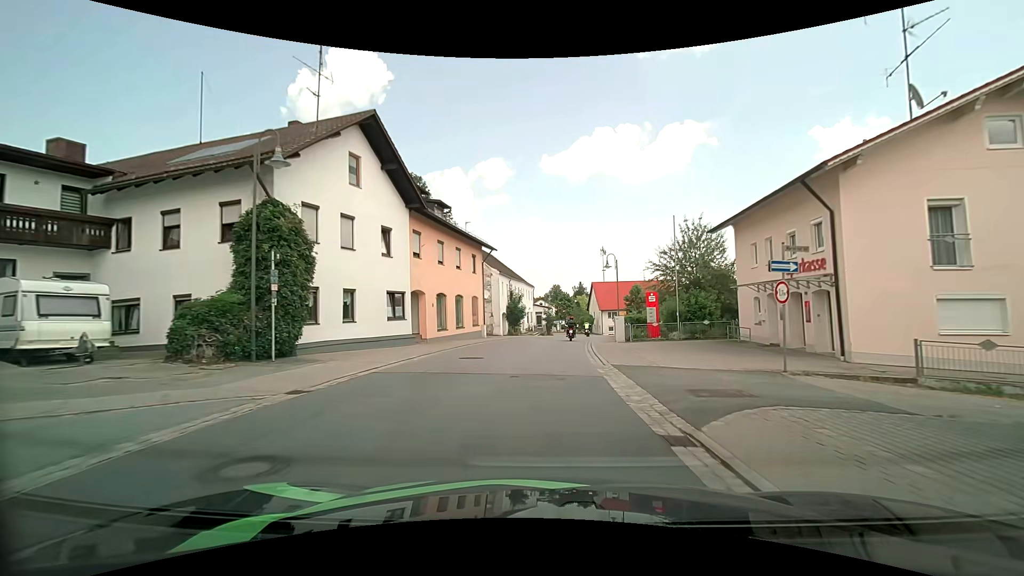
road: secondary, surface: asphalt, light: Day
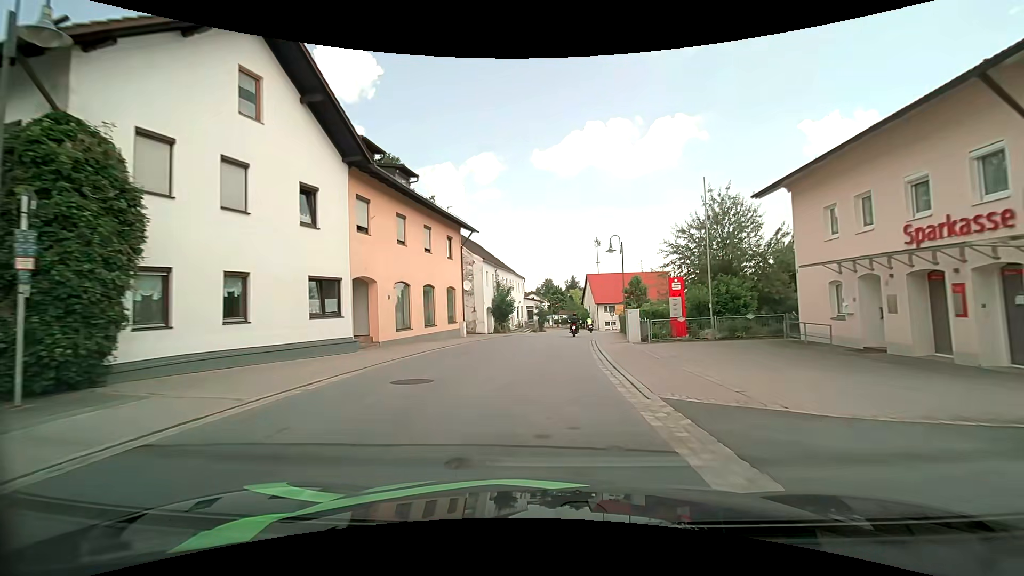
(0.0, +6.9) m; +1°
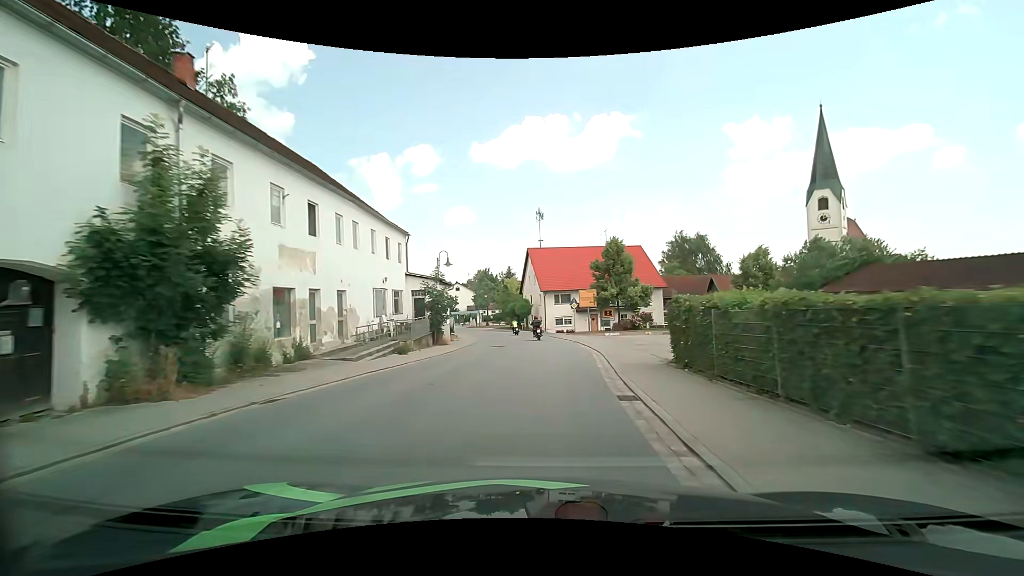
(+2.2, +34.5) m; +7°
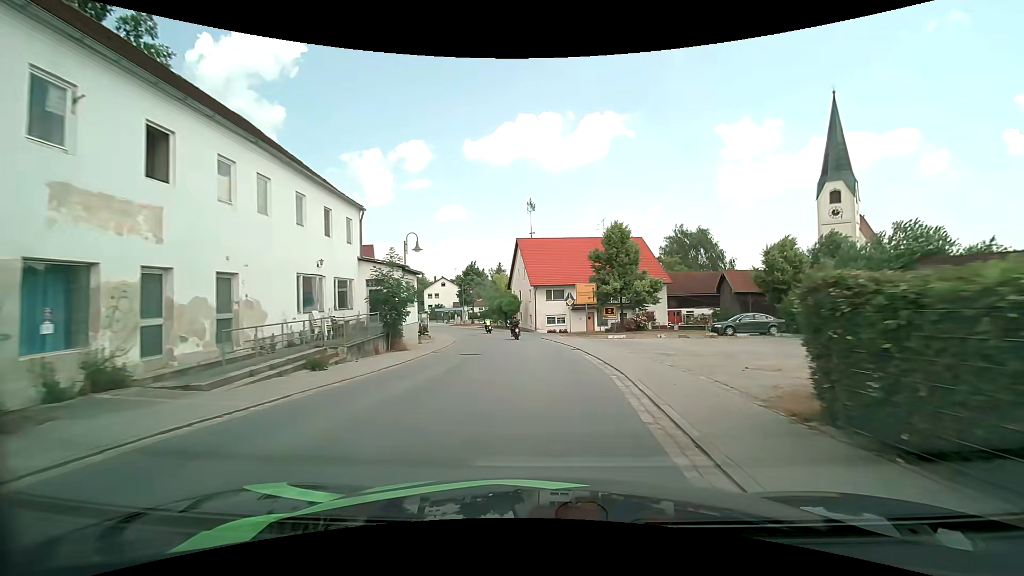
(+0.1, +7.0) m; +1°
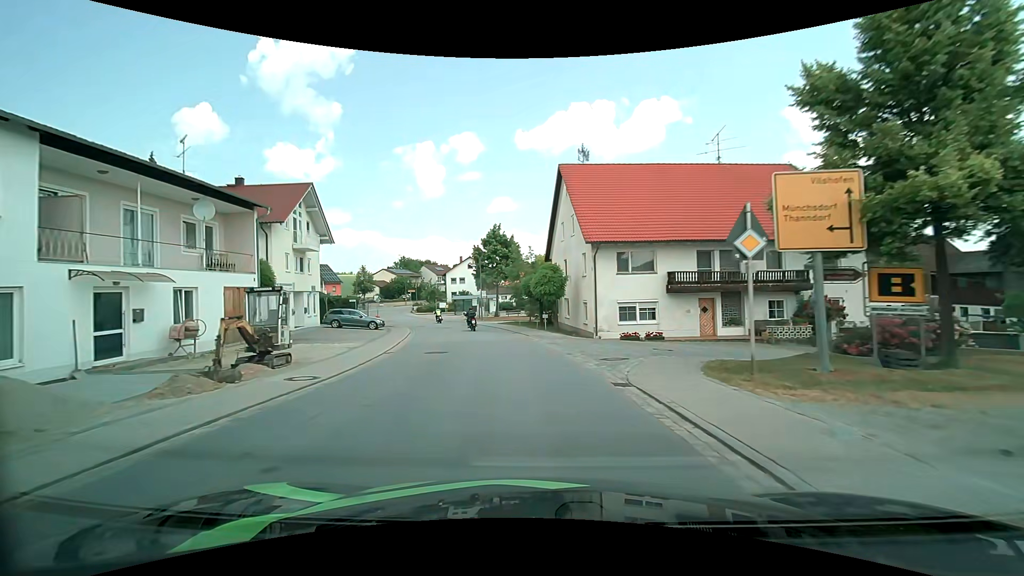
(-0.4, +27.6) m; -5°
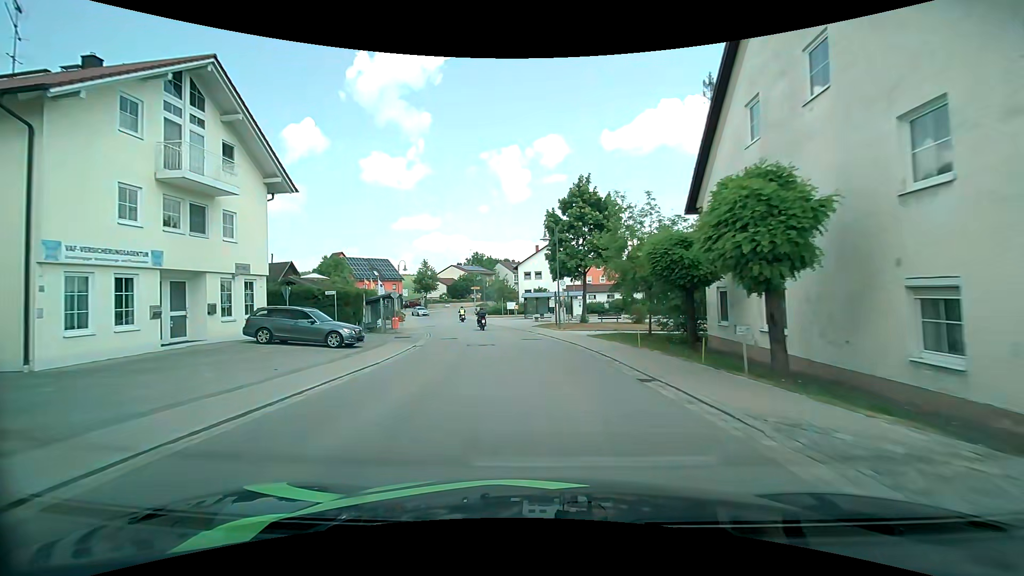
(-1.7, +20.6) m; -9°
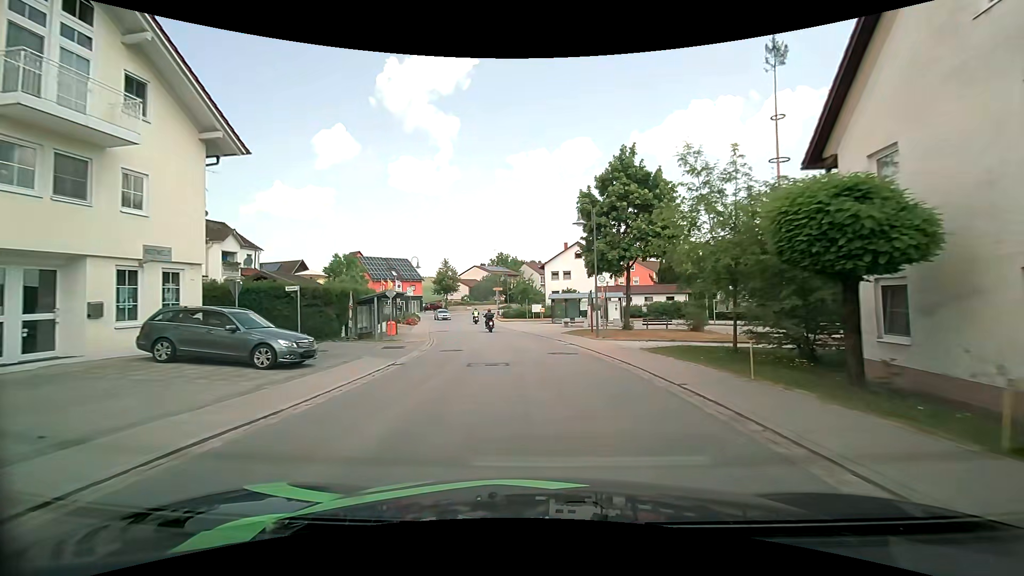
(-0.2, +6.7) m; -4°
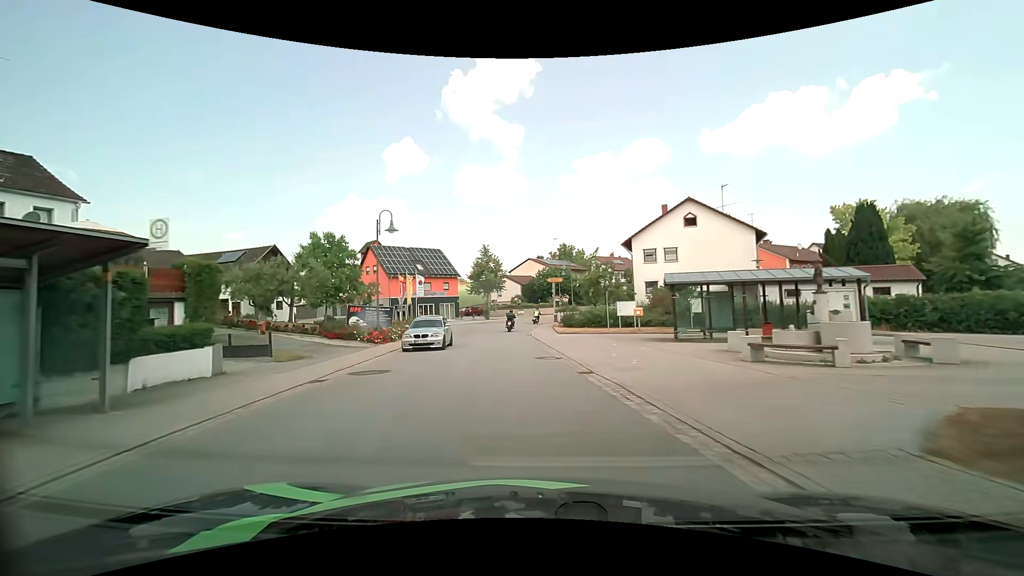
(-0.9, +26.5) m; -6°
(0, +10) (-1, +20) (-3, +30) (-3, +40) (-2, +50) (0, +59) (+4, +68) (+10, +77) (+17, +84) (+24, +91) m
